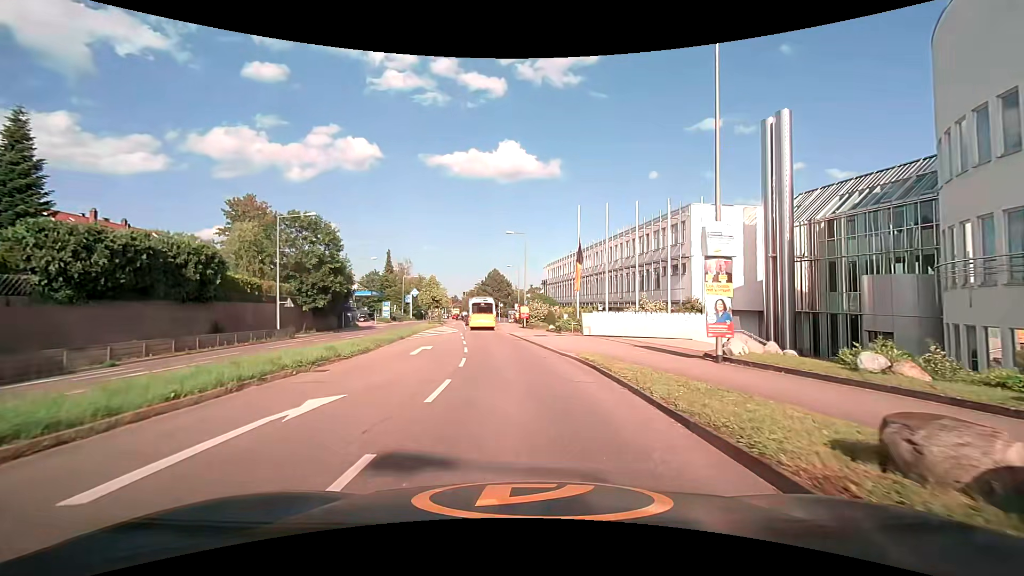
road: secondary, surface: asphalt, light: Day
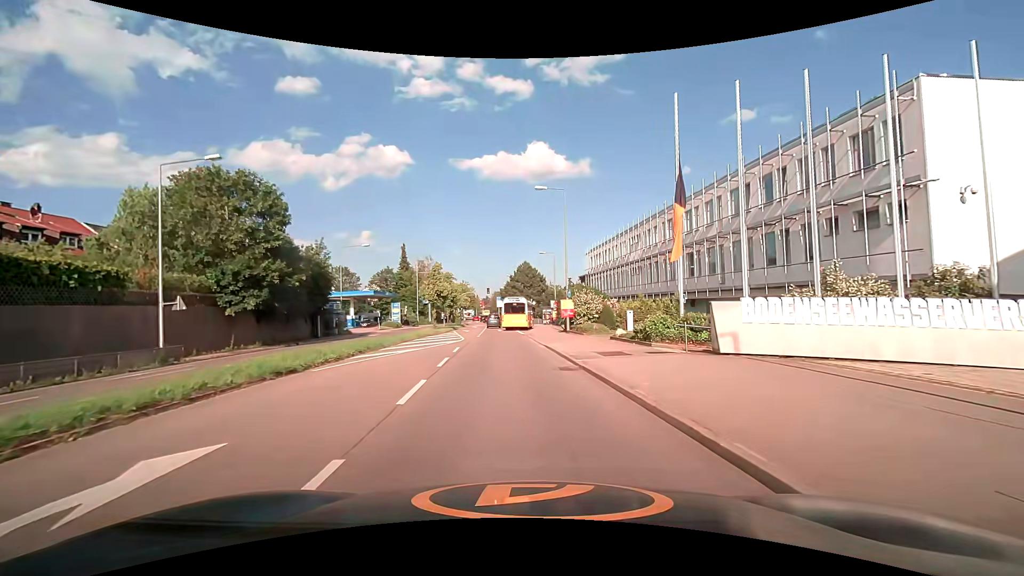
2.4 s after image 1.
(-0.6, +18.5) m; -4°
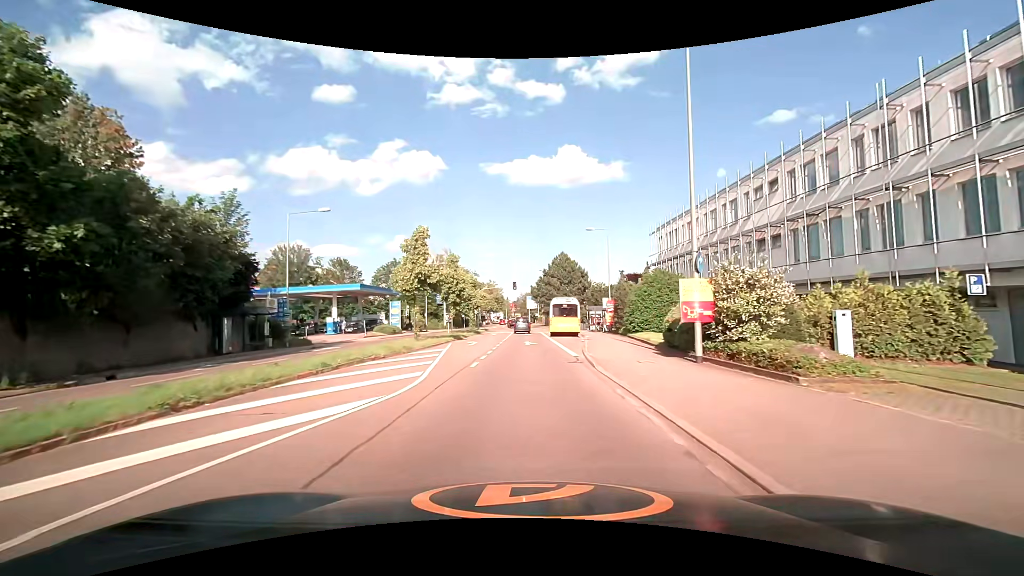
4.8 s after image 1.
(-0.9, +20.9) m; -3°
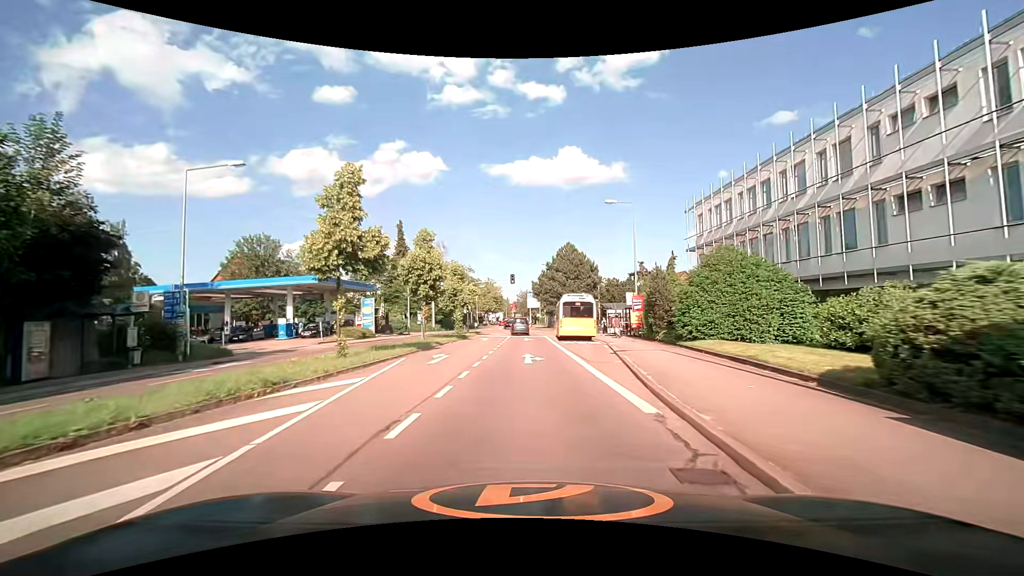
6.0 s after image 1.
(-0.1, +11.7) m; 0°
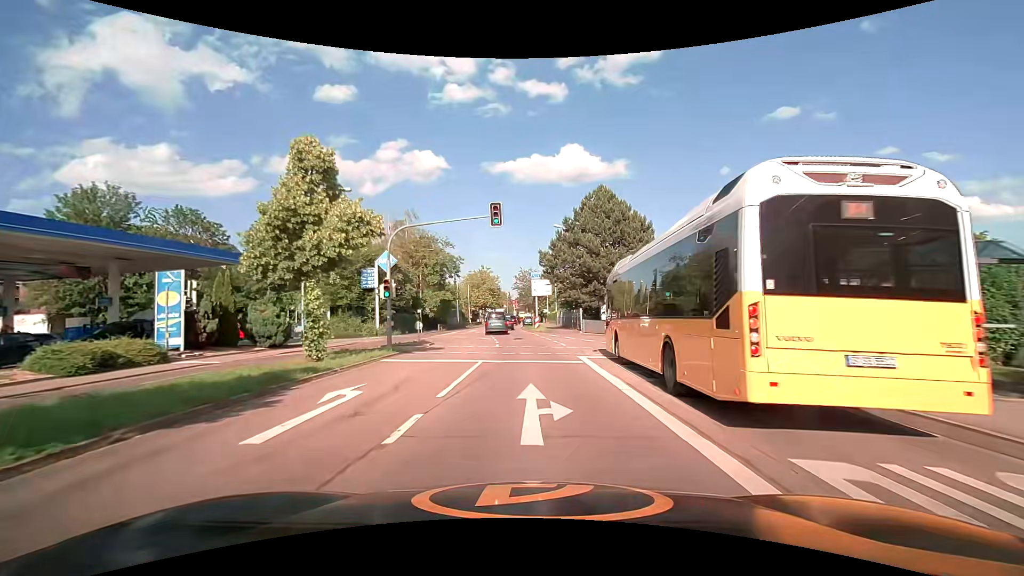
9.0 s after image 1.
(-0.2, +30.9) m; 0°
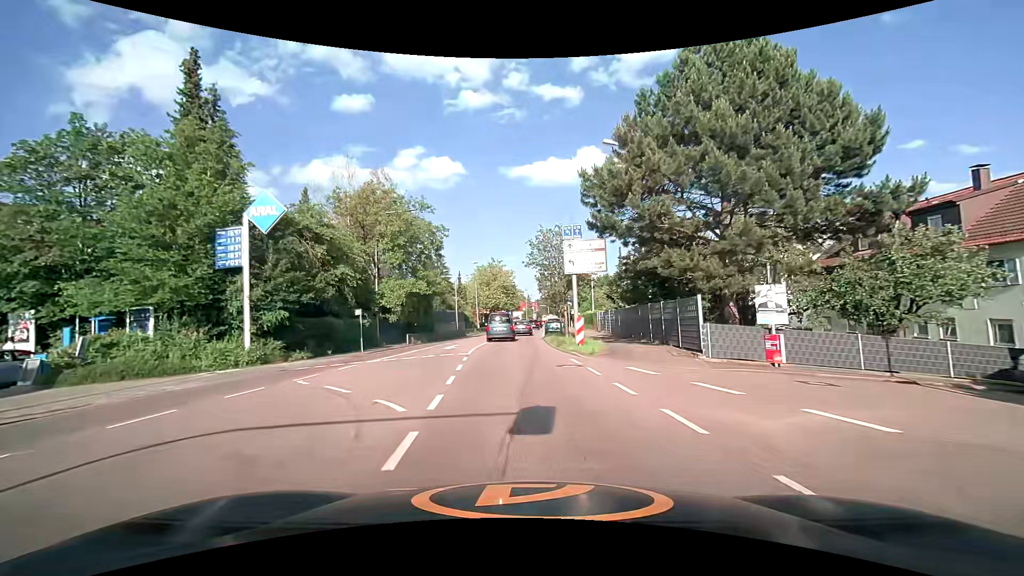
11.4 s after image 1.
(-0.3, +24.9) m; -2°
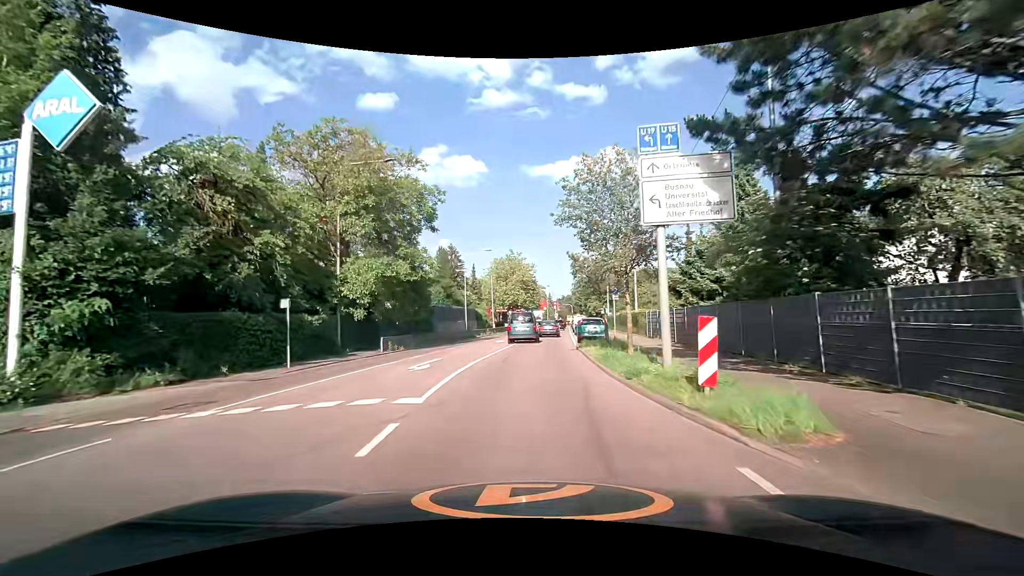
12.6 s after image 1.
(-0.3, +11.7) m; -3°
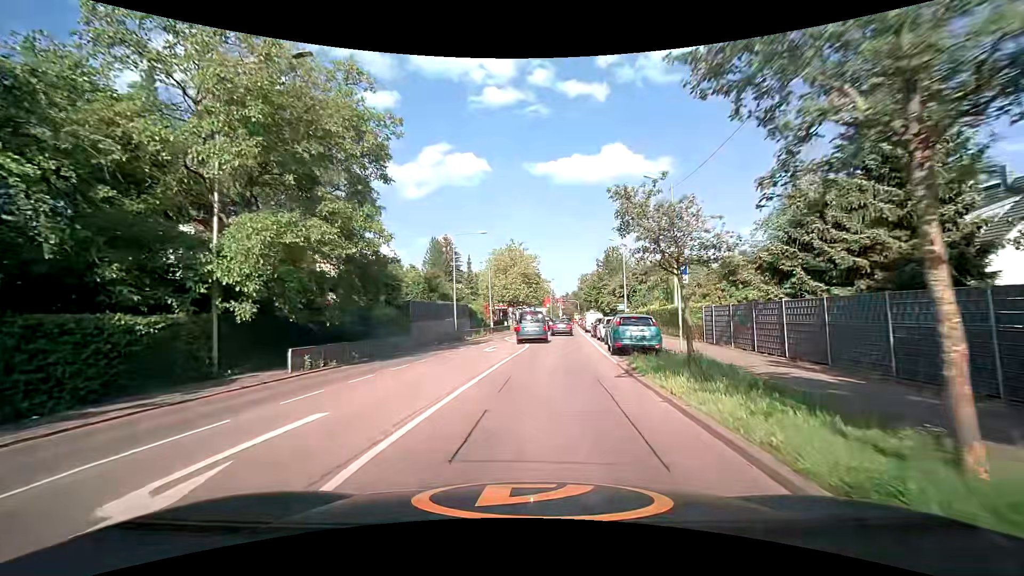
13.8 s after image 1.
(-0.1, +10.7) m; 0°
(0, +10) (+1, +20) (+1, +30) (0, +40) (0, +50) (+1, +60) (+1, +70) (+2, +80) (+3, +90) (+4, +100) m
